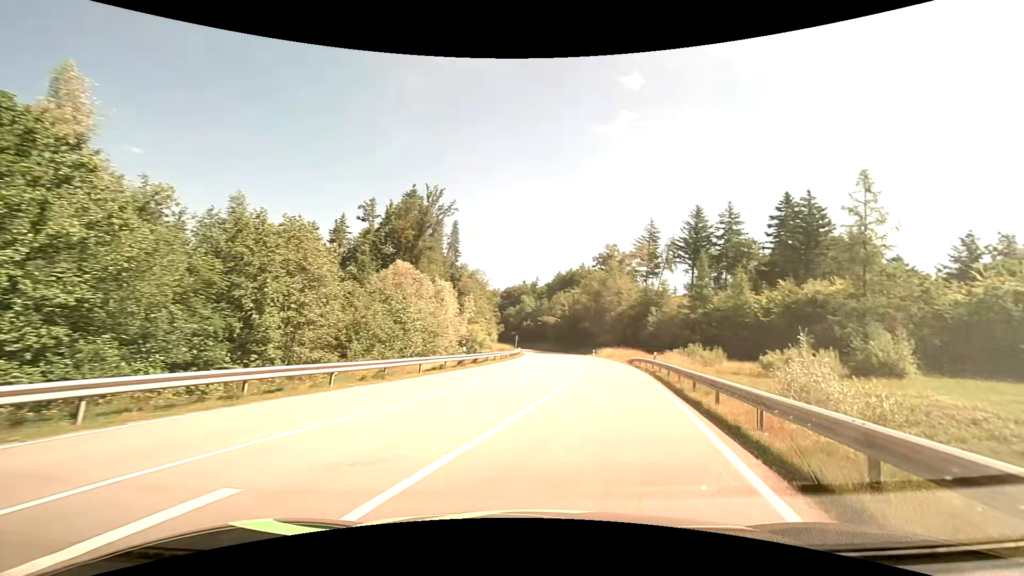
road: secondary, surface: asphalt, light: Day
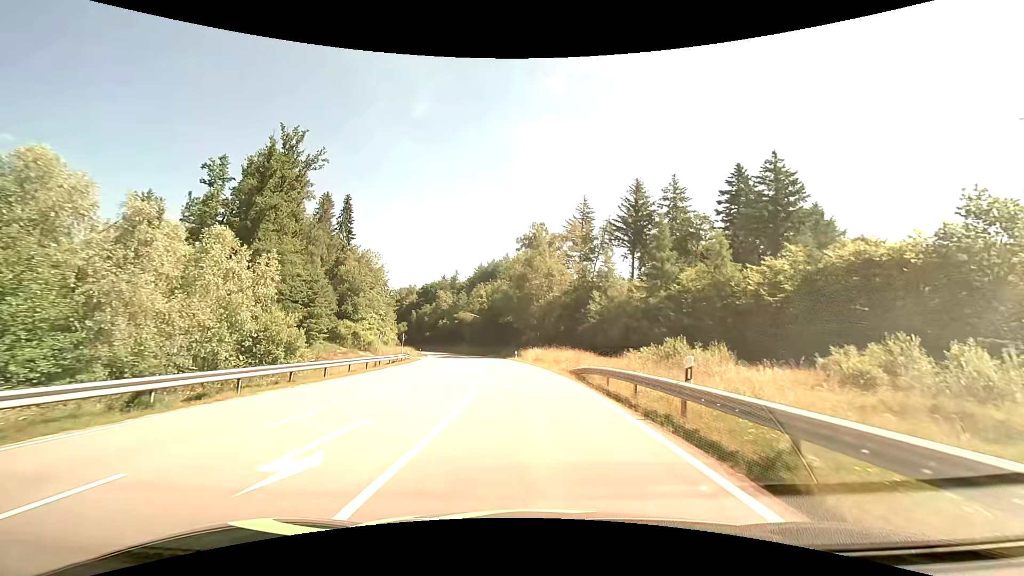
(+3.8, +23.8) m; +9°
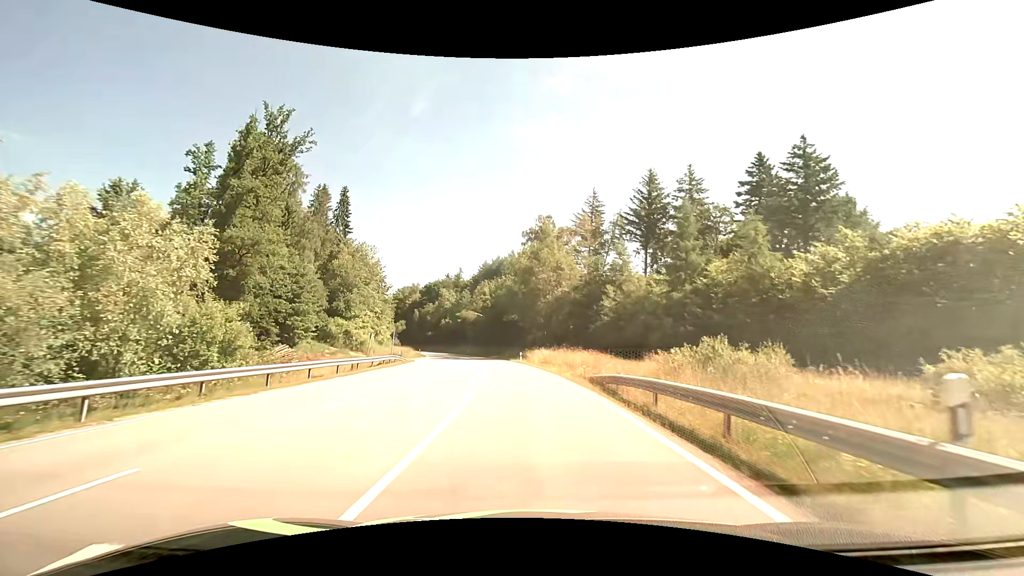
(0.0, +6.0) m; -1°
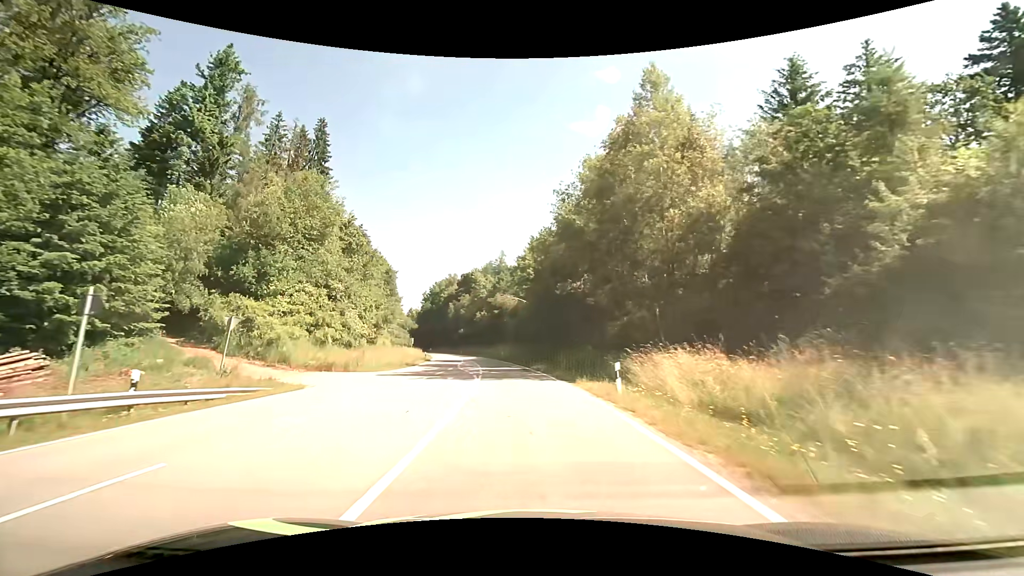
(-1.7, +36.5) m; -6°
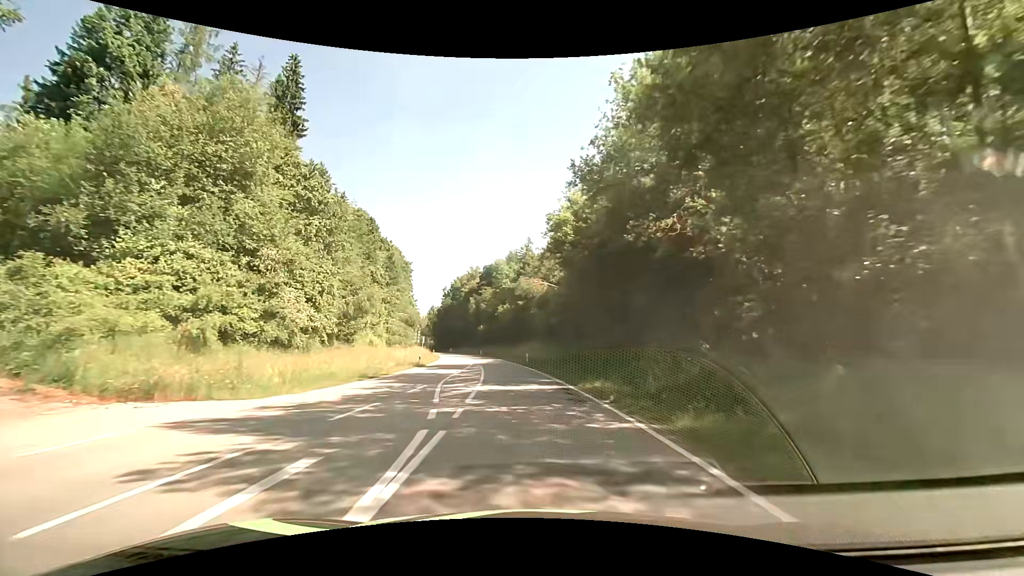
(-0.6, +17.9) m; -3°
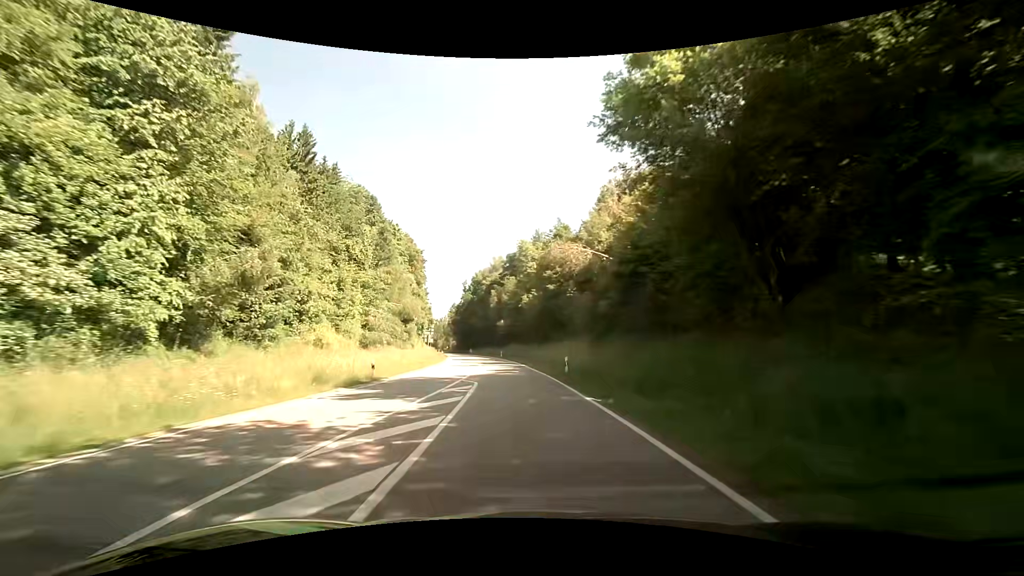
(-0.6, +19.8) m; -4°
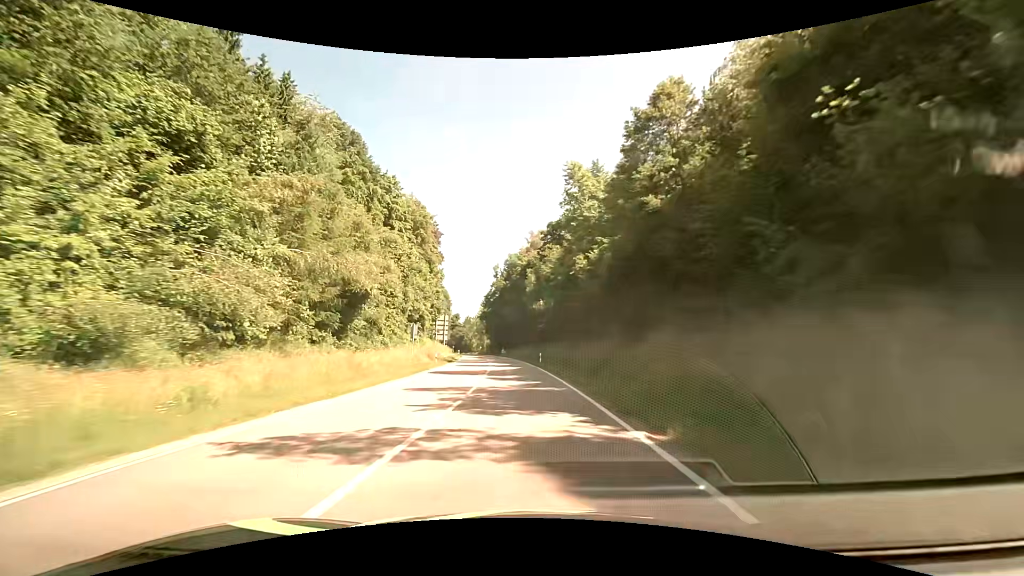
(-1.3, +32.8) m; -5°
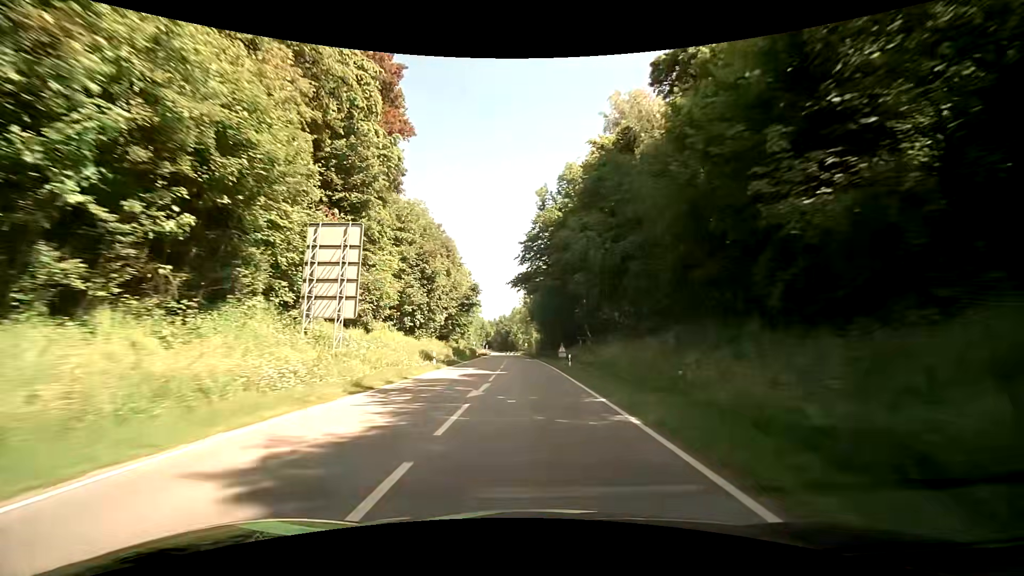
(-3.4, +61.6) m; -6°
(0, +10) (0, +20) (-1, +30) (-1, +40) (-1, +50) (-2, +60) (-3, +70) (-3, +80) (-4, +90) (-4, +100) m
